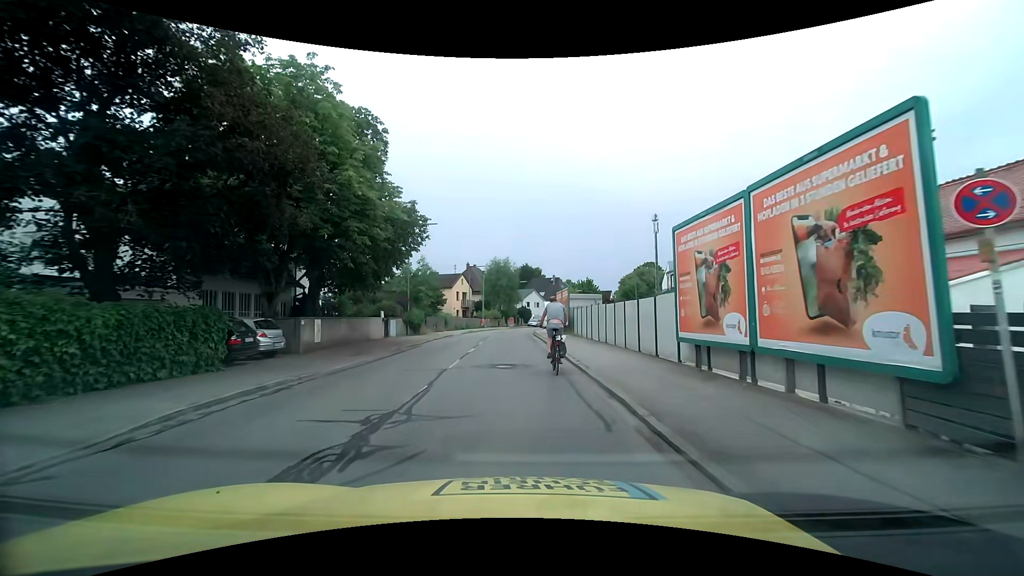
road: tertiary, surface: asphalt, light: Day
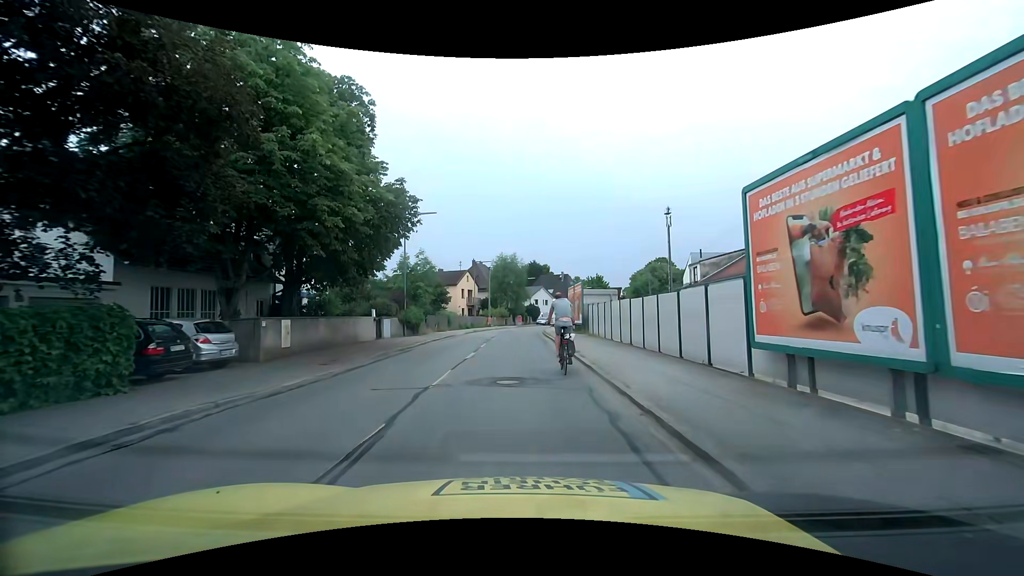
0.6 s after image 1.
(0.0, +3.5) m; -1°
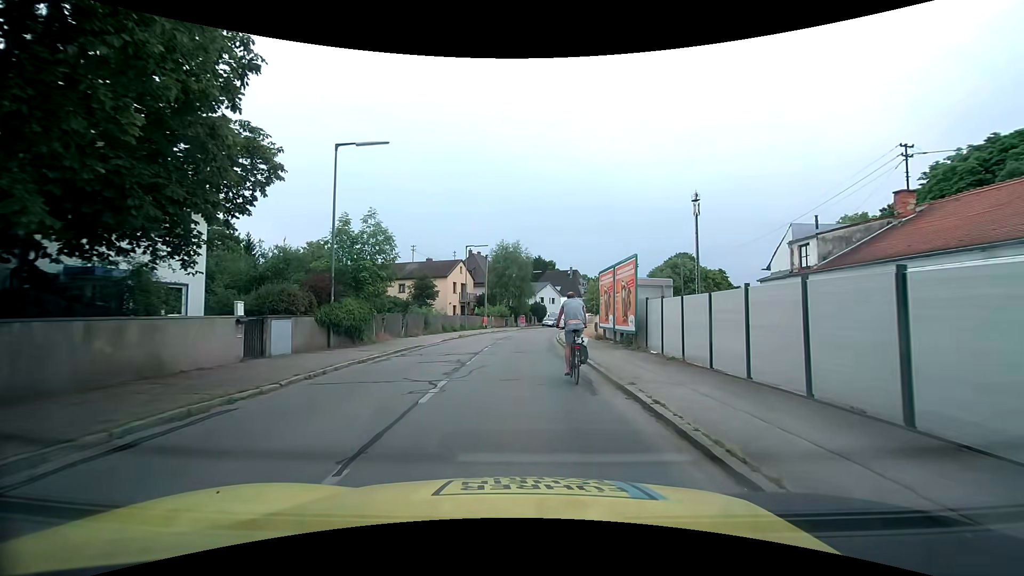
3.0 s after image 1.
(-0.2, +13.6) m; 0°
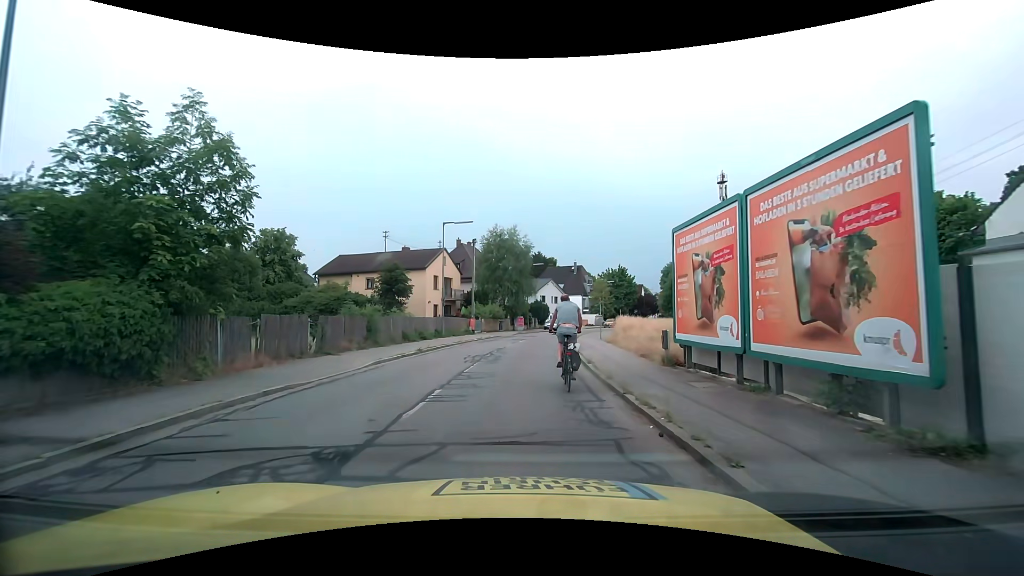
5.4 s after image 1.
(0.0, +12.9) m; 0°
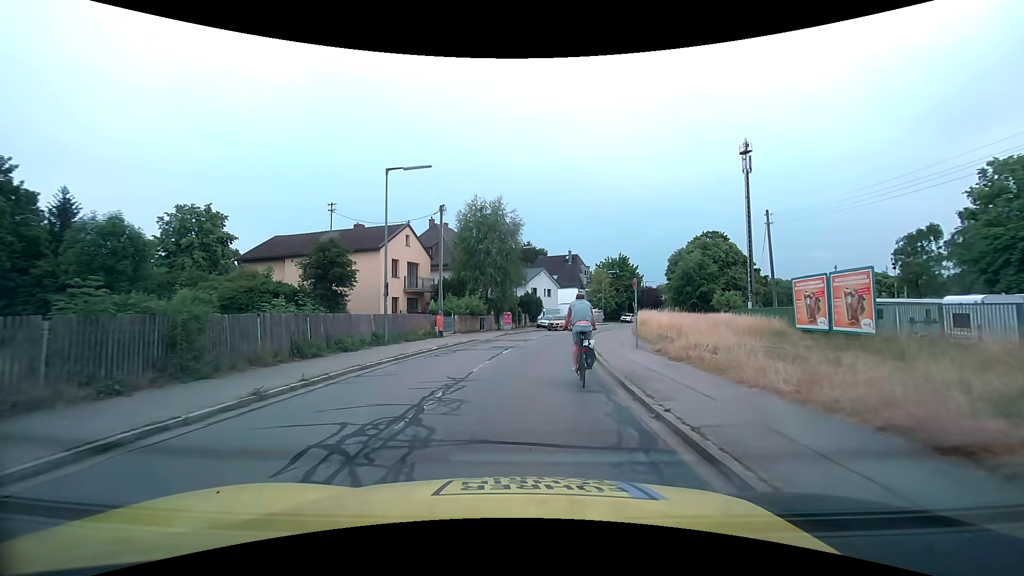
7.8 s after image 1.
(0.0, +12.5) m; 0°
(+1, +10) (+2, +20) (+3, +30) (+5, +40) (+8, +49) (+11, +59) (+15, +68) (+18, +77) (+22, +86) (+27, +95) m
